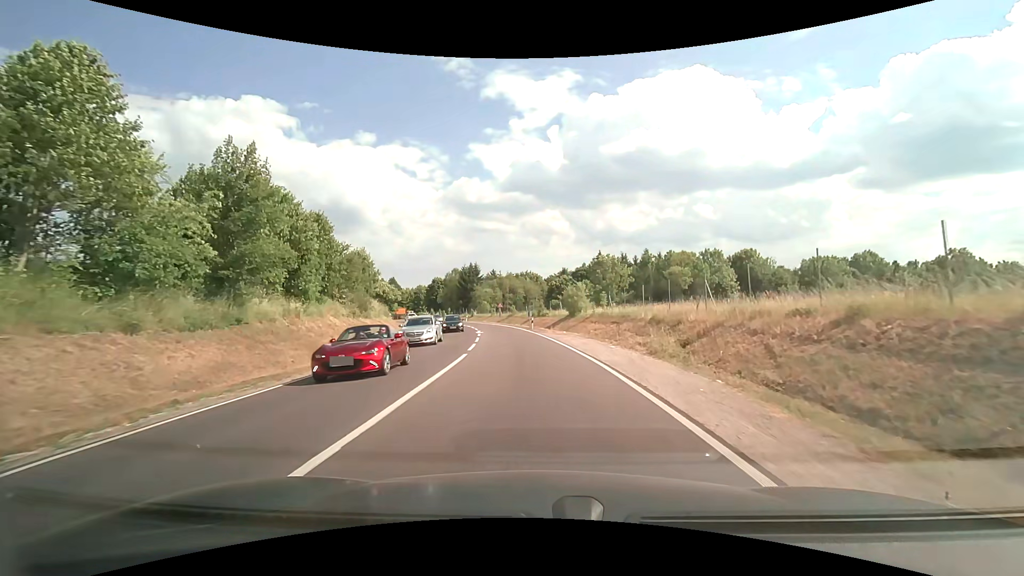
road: primary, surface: asphalt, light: Day
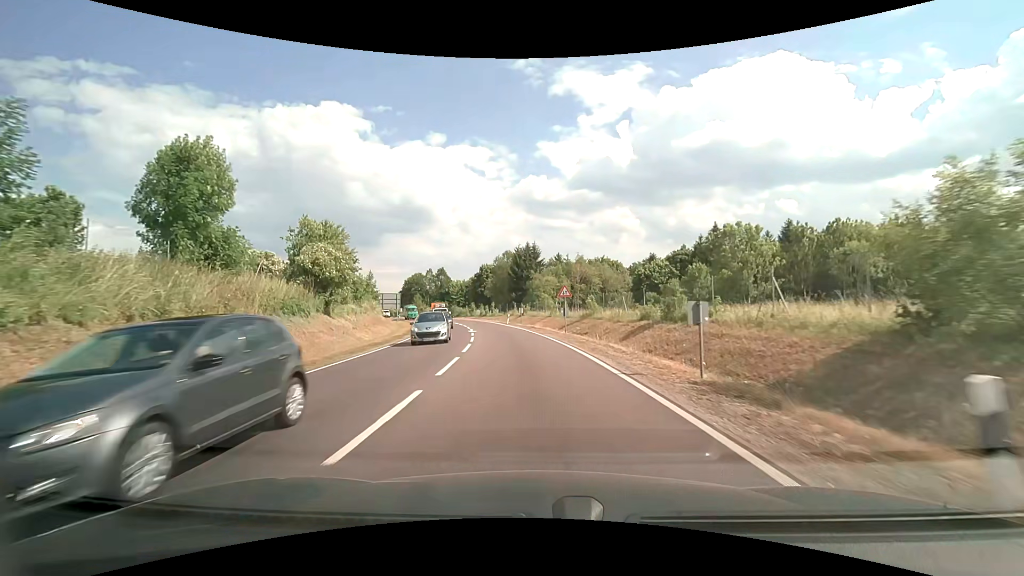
(-2.4, +39.2) m; -7°
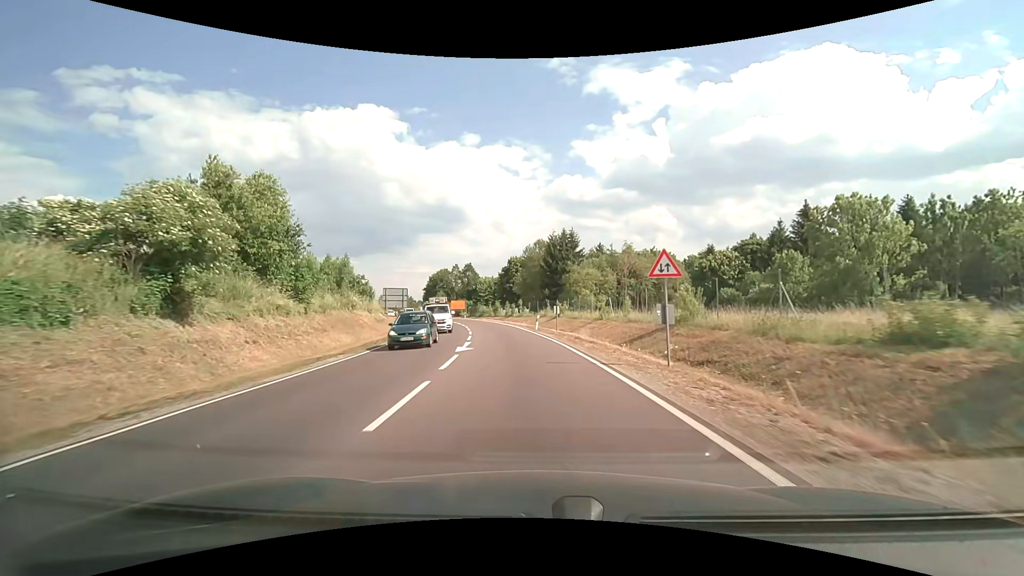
(-0.6, +17.4) m; -4°
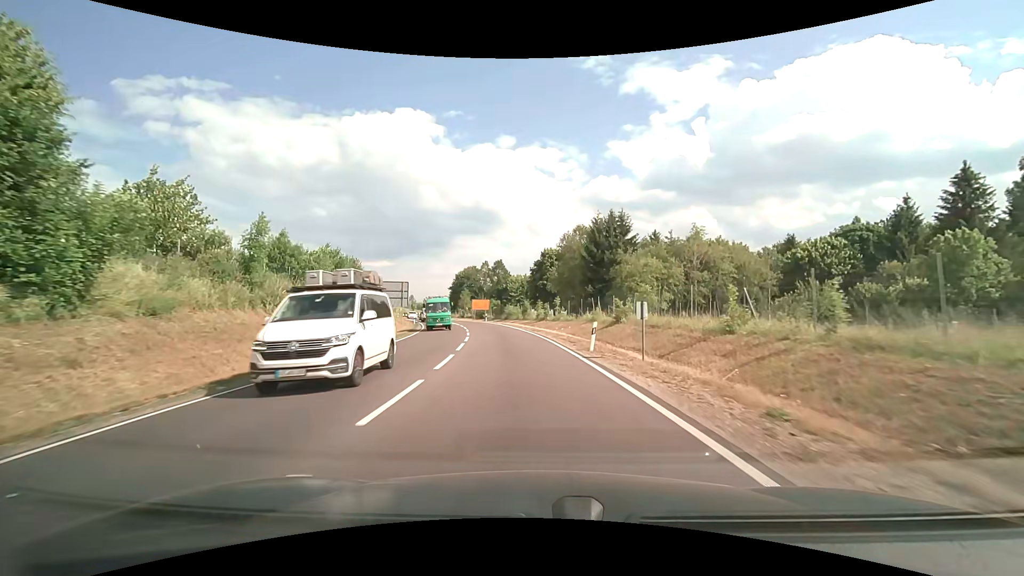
(-0.6, +18.1) m; -4°
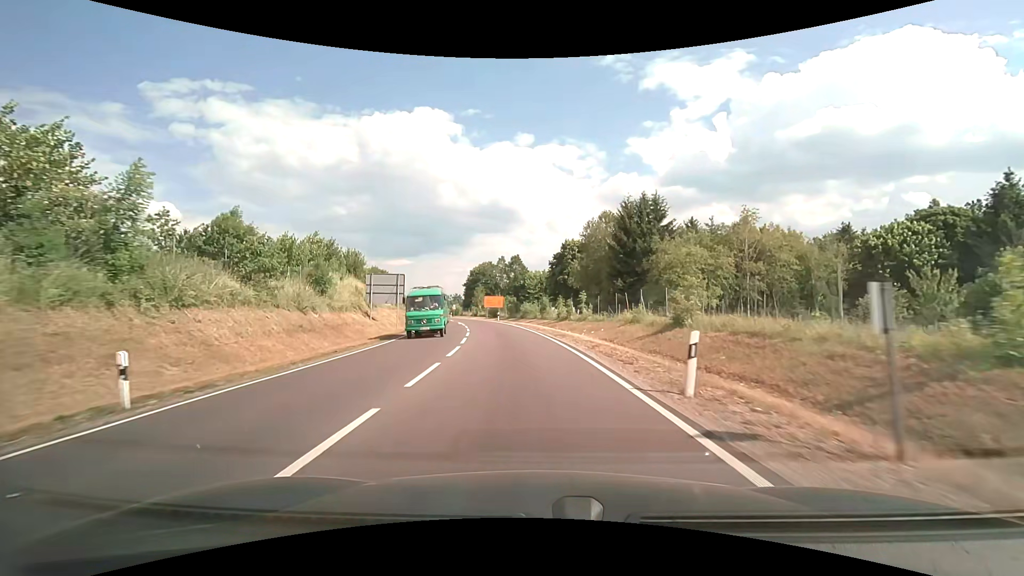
(-0.1, +9.3) m; -2°
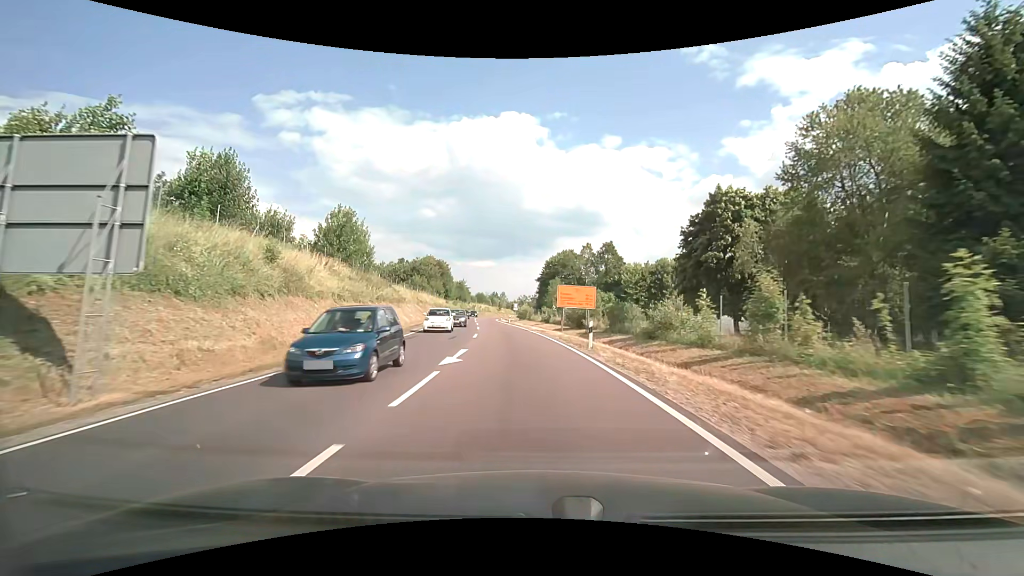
(-3.2, +38.5) m; -9°
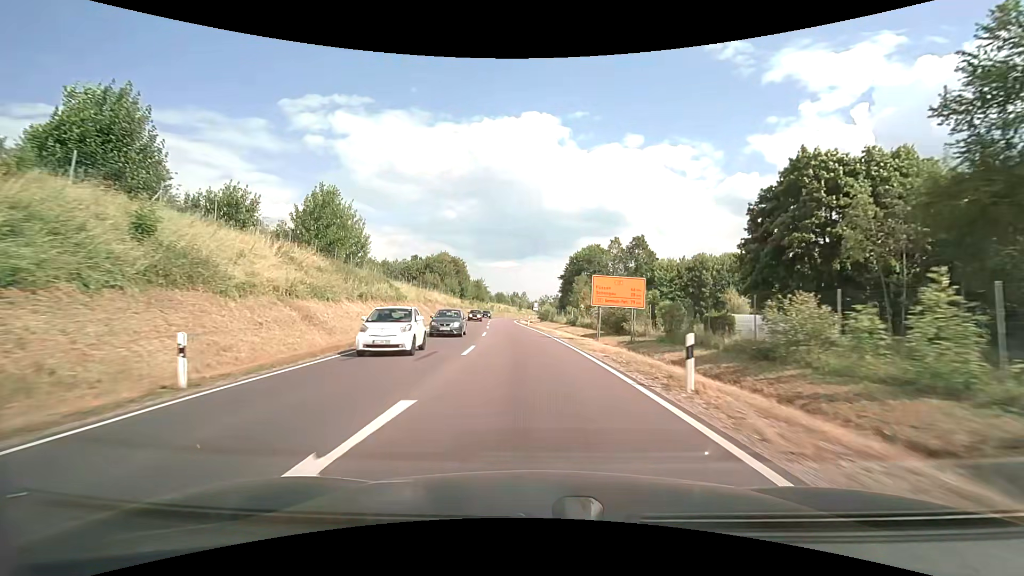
(-0.2, +10.1) m; -2°
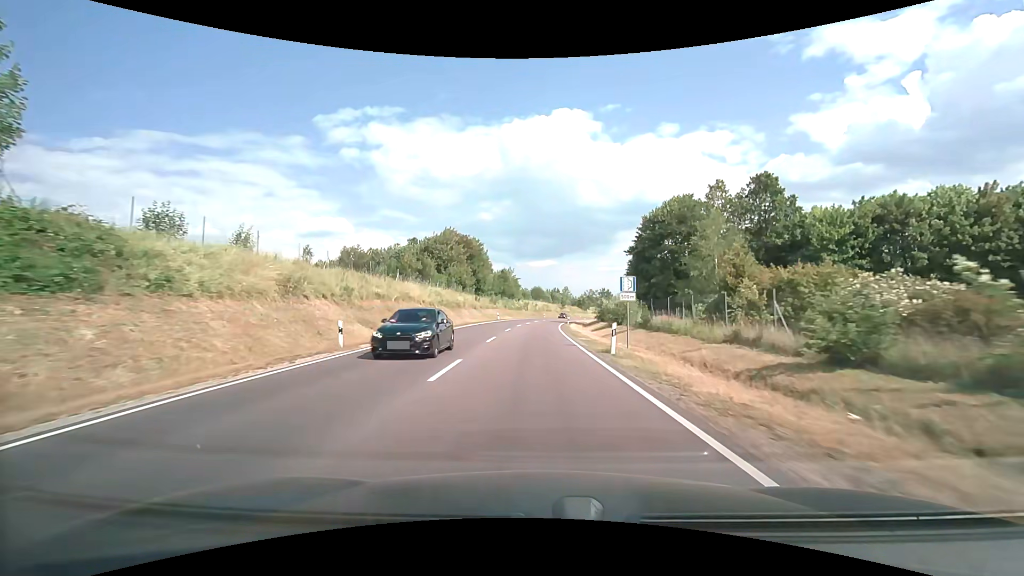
(-2.1, +42.1) m; -5°
(0, +10) (0, +20) (0, +30) (0, +40) (0, +50) (0, +60) (+1, +70) (+2, +80) (+3, +90) (+4, +100) m
